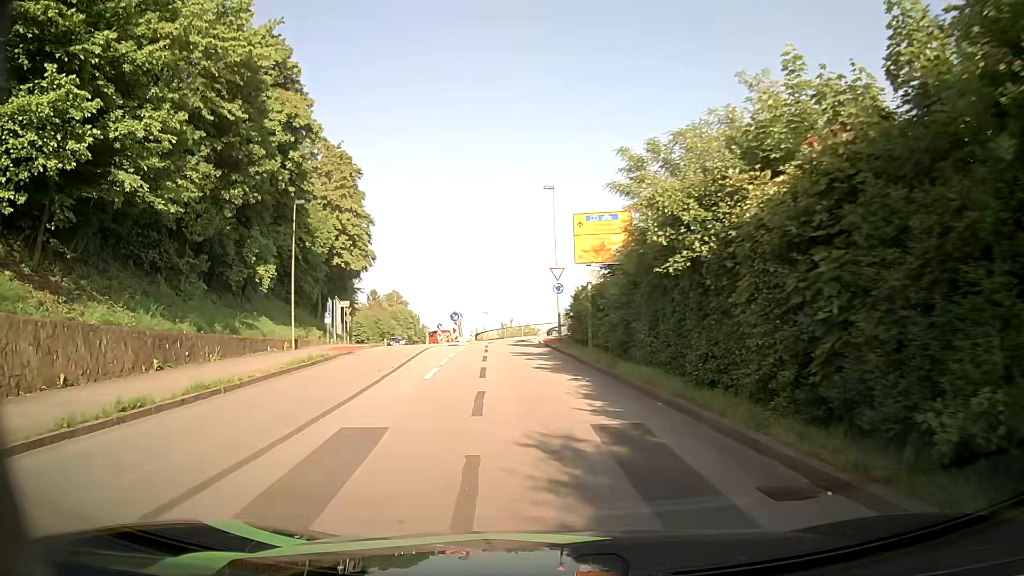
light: Day
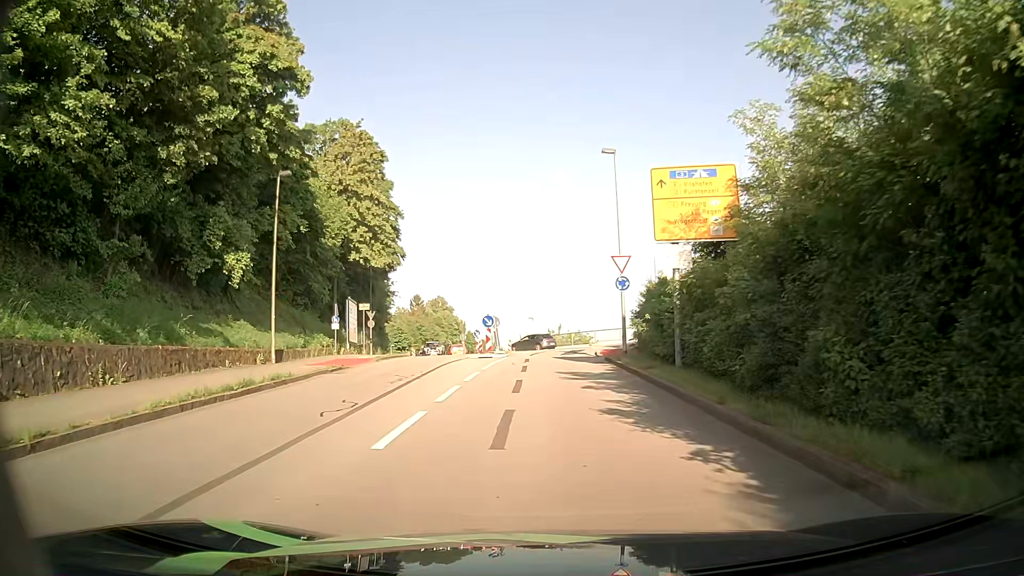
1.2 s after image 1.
(-0.3, +8.5) m; -4°
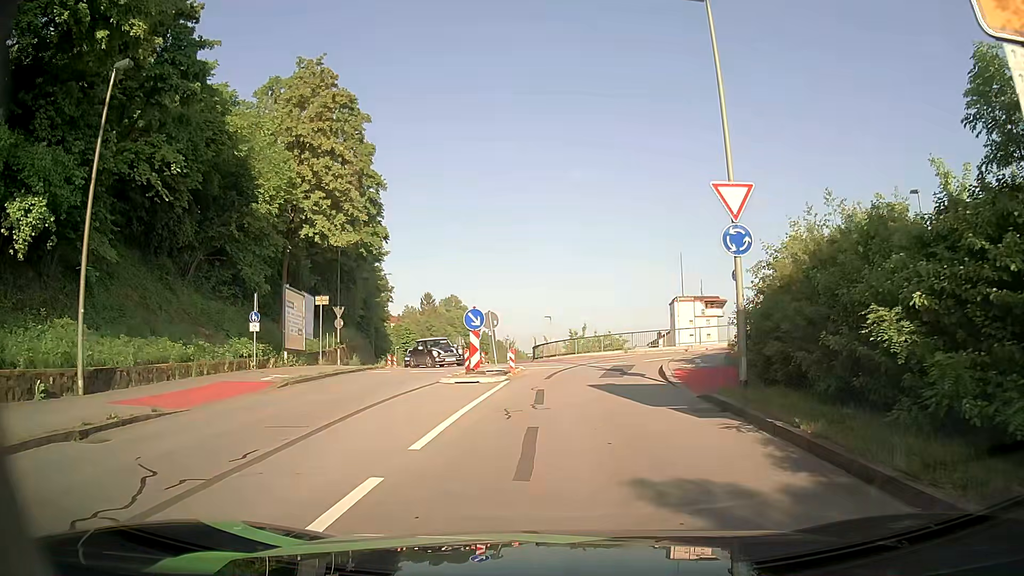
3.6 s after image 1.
(-0.3, +13.2) m; -1°
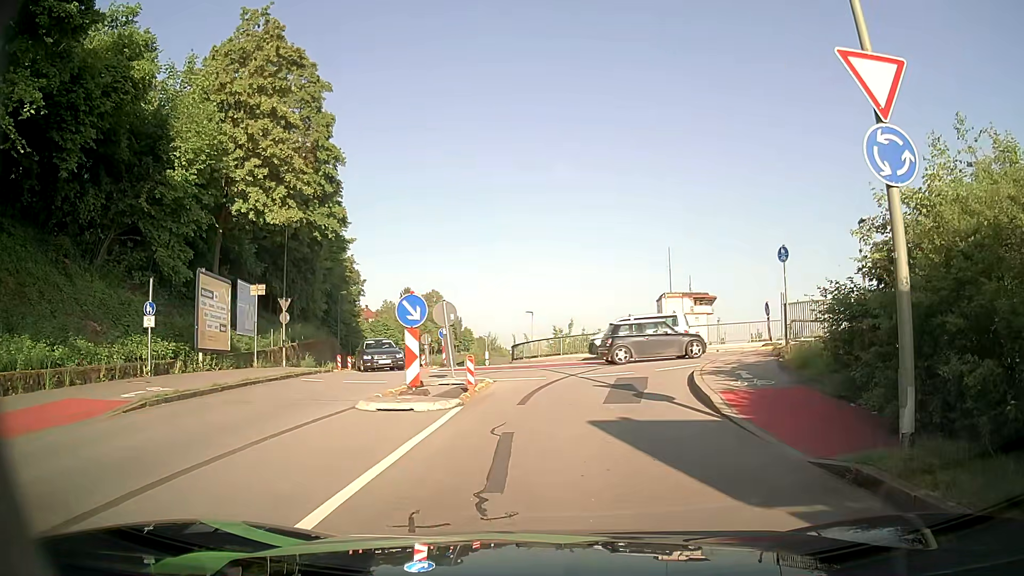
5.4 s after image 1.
(0.0, +6.3) m; 0°
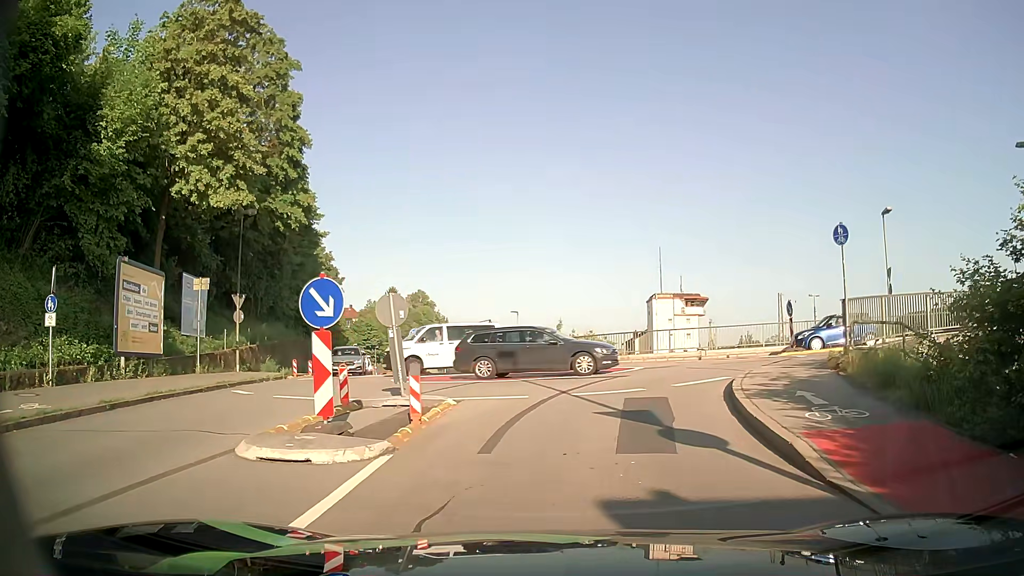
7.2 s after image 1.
(+0.1, +4.3) m; +1°
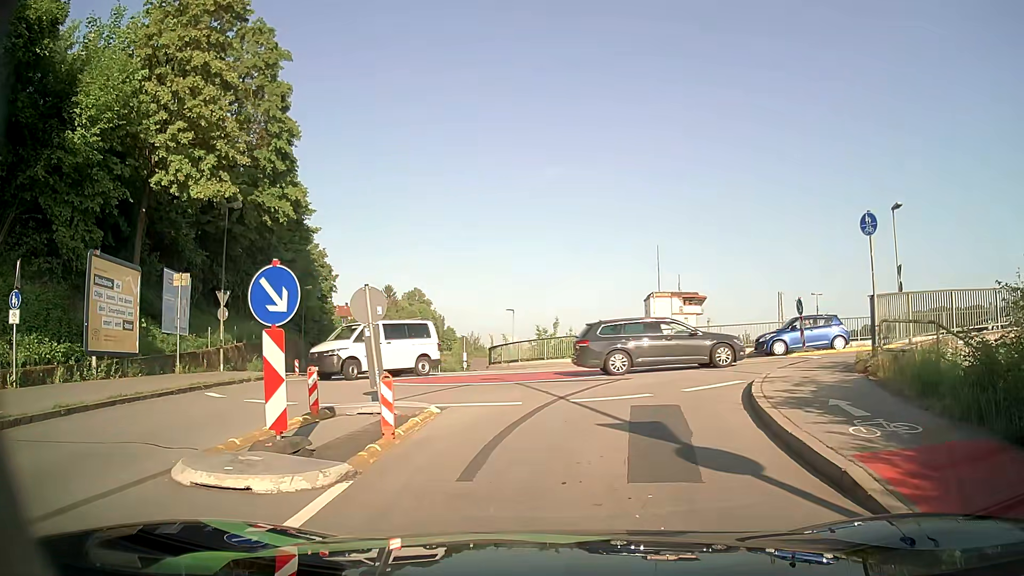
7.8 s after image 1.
(0.0, +1.4) m; +1°
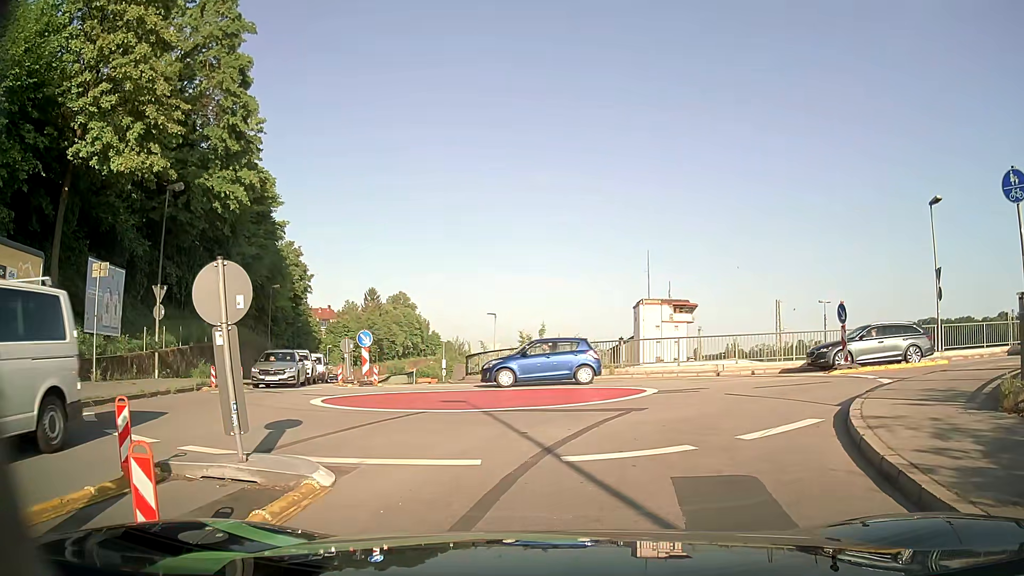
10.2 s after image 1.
(+0.1, +4.6) m; +3°
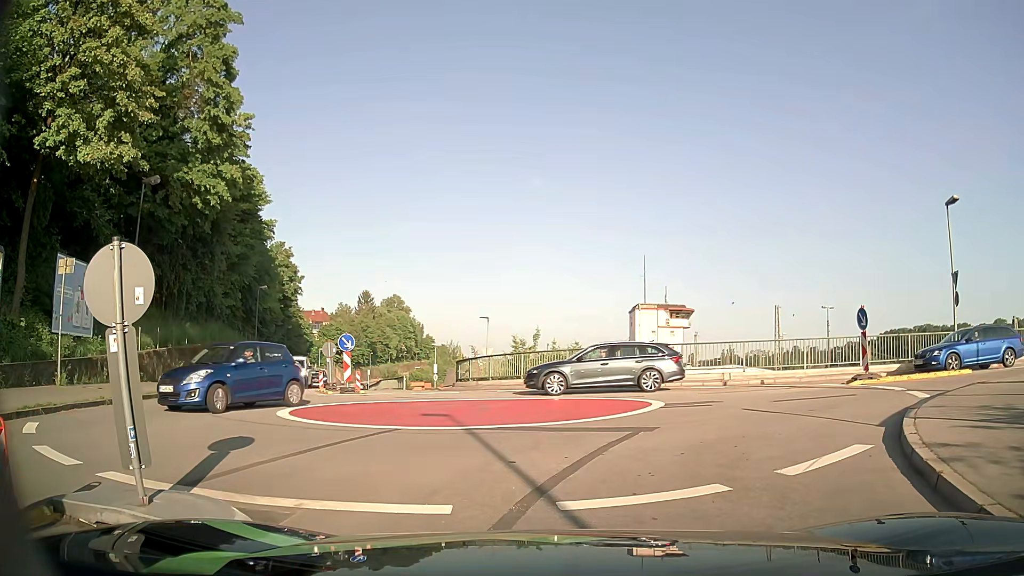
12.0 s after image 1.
(0.0, +1.6) m; 0°
